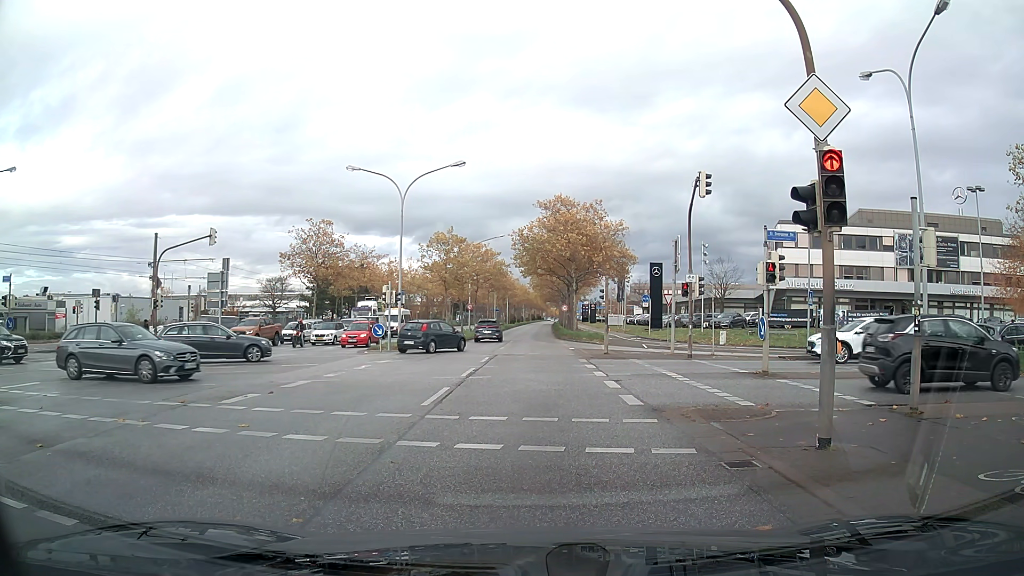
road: primary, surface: asphalt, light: Day
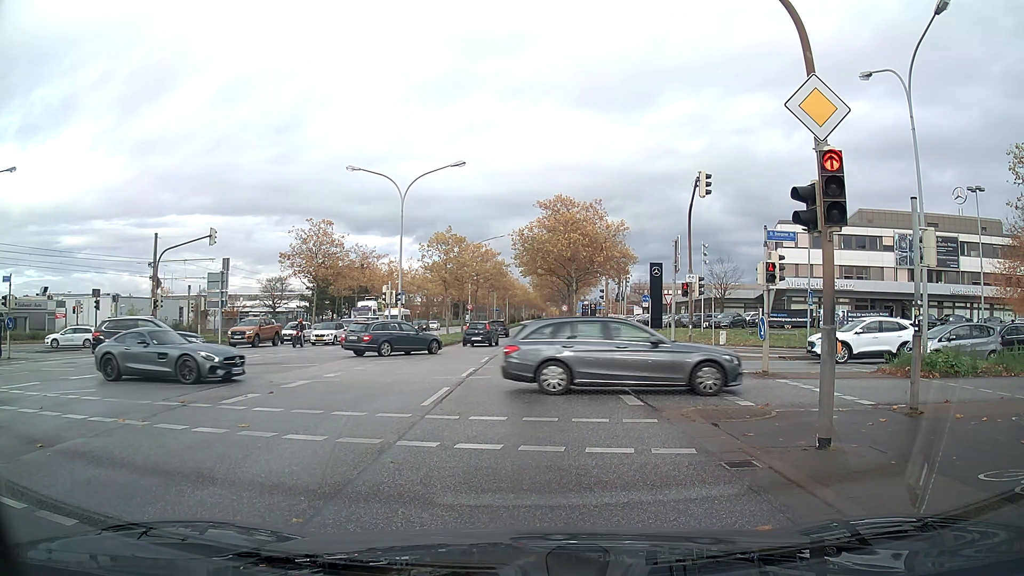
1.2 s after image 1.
(0.0, 0.0) m; 0°
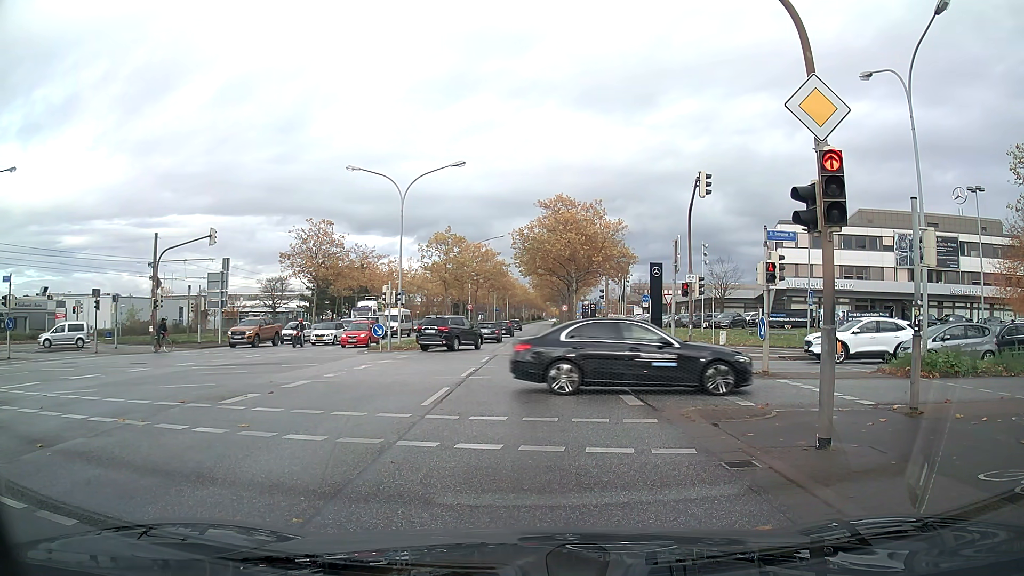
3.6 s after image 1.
(0.0, 0.0) m; 0°
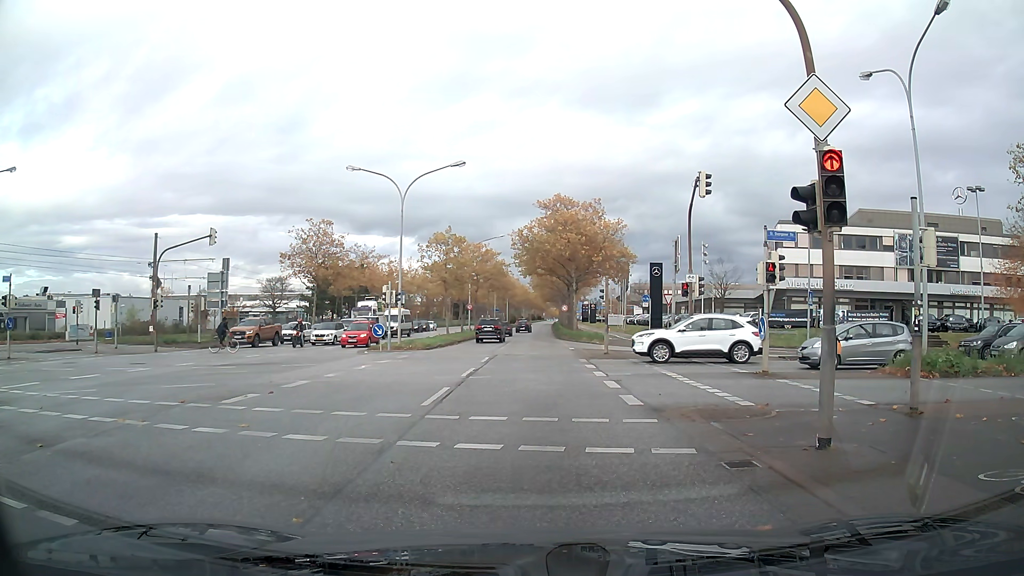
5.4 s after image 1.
(0.0, 0.0) m; 0°
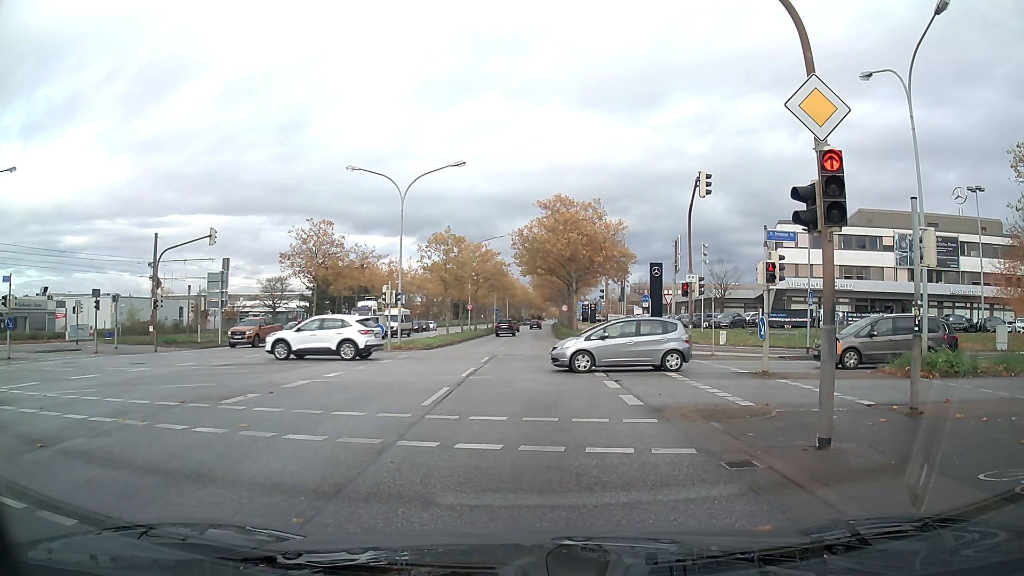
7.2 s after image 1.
(0.0, 0.0) m; 0°
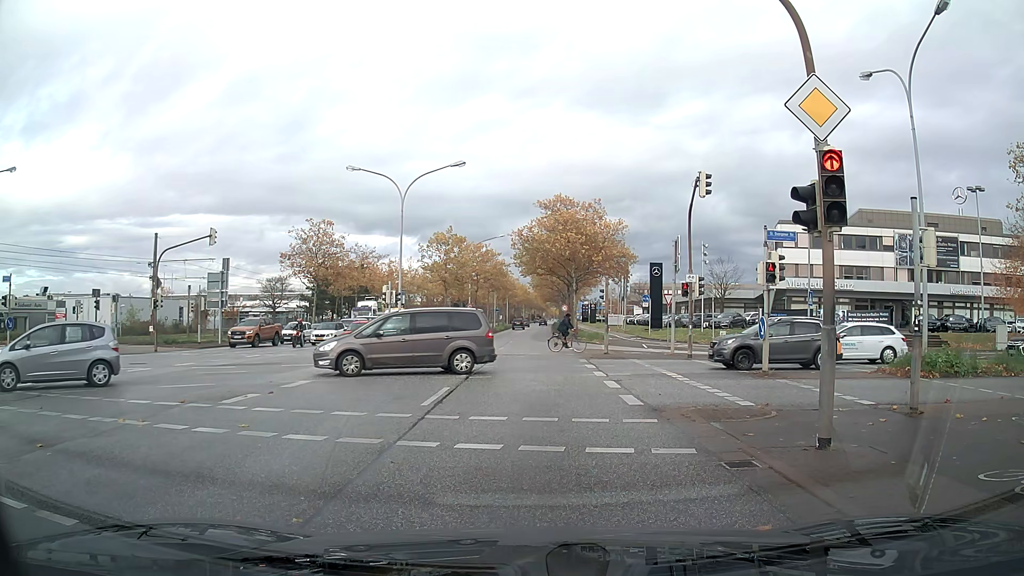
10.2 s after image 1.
(0.0, 0.0) m; 0°
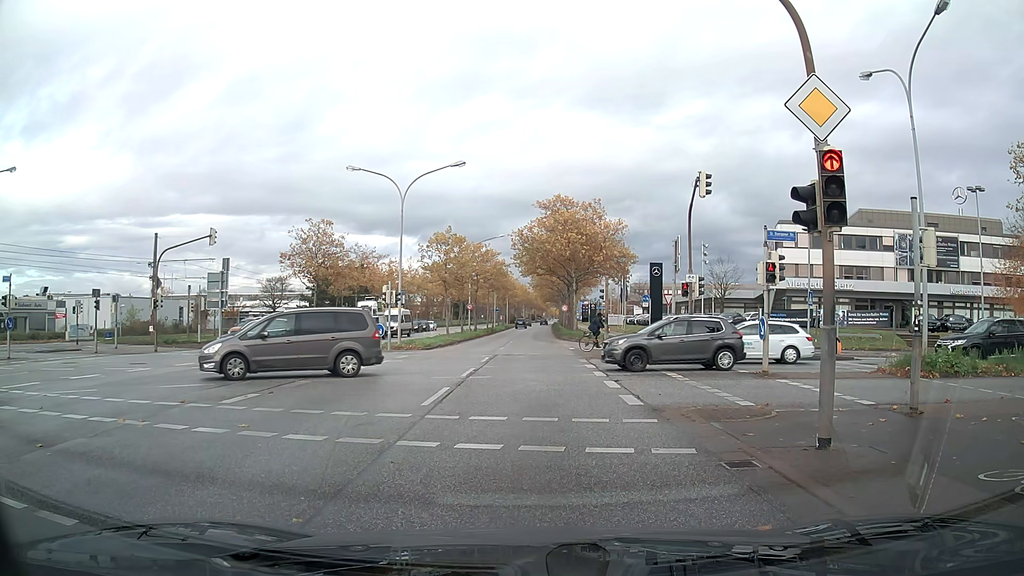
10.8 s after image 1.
(0.0, 0.0) m; 0°
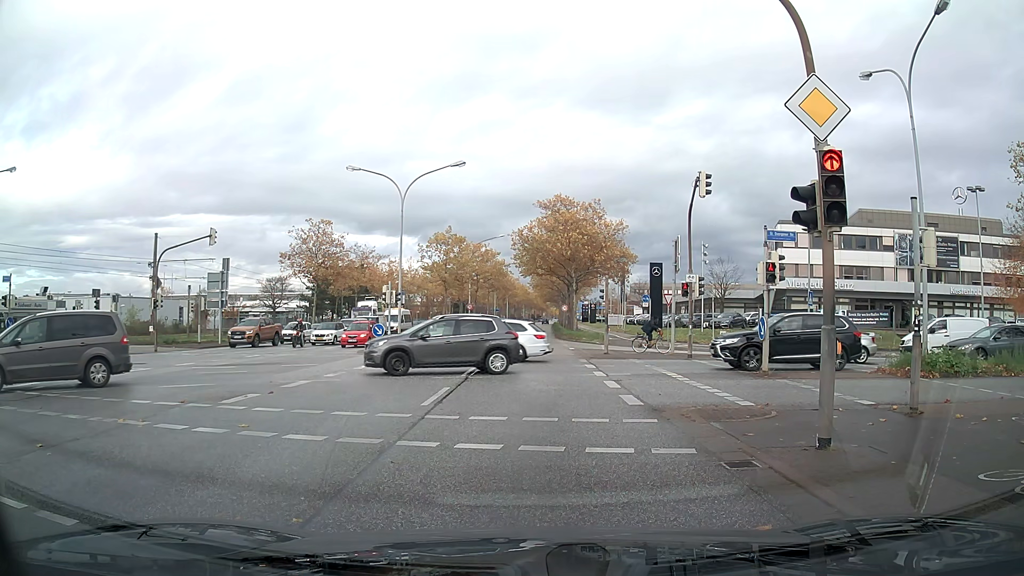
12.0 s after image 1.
(0.0, 0.0) m; 0°
(0, +10) (0, +20) (+1, +30) (+1, +40) (+1, +50) (+1, +60) (+1, +70) (+1, +80) (+2, +90) (+2, +100) m
